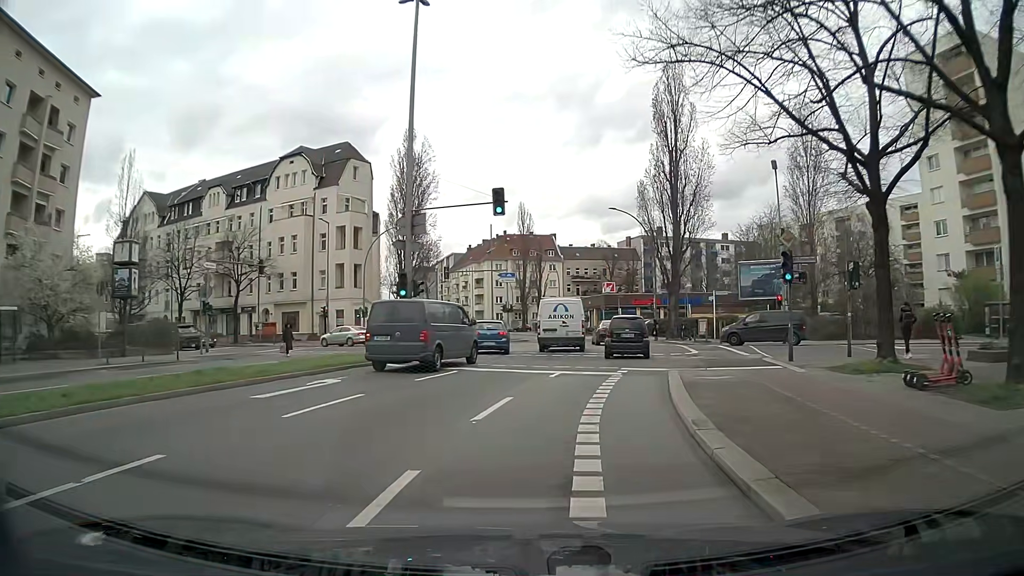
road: secondary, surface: asphalt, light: Day
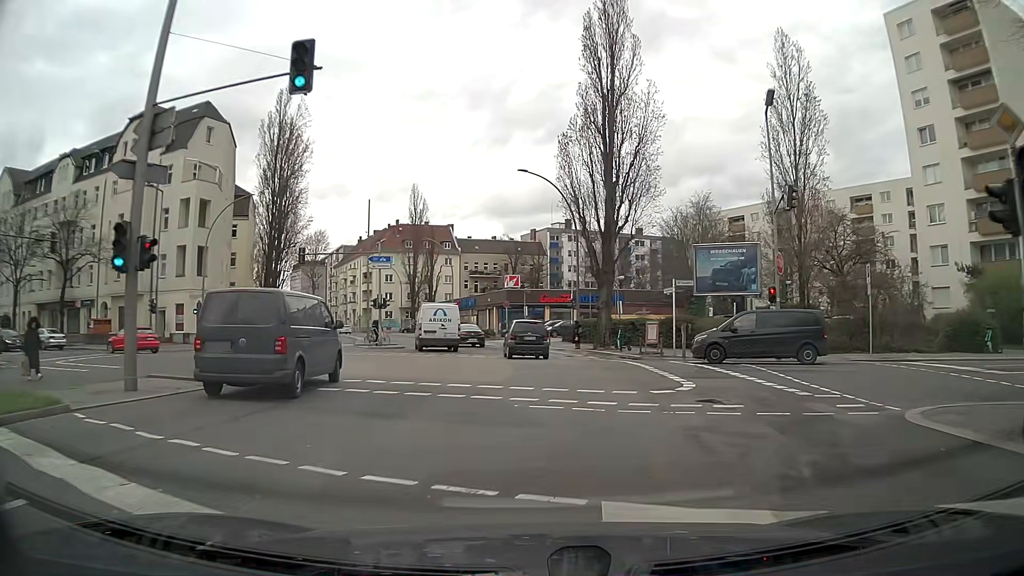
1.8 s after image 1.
(+1.0, +13.7) m; +8°
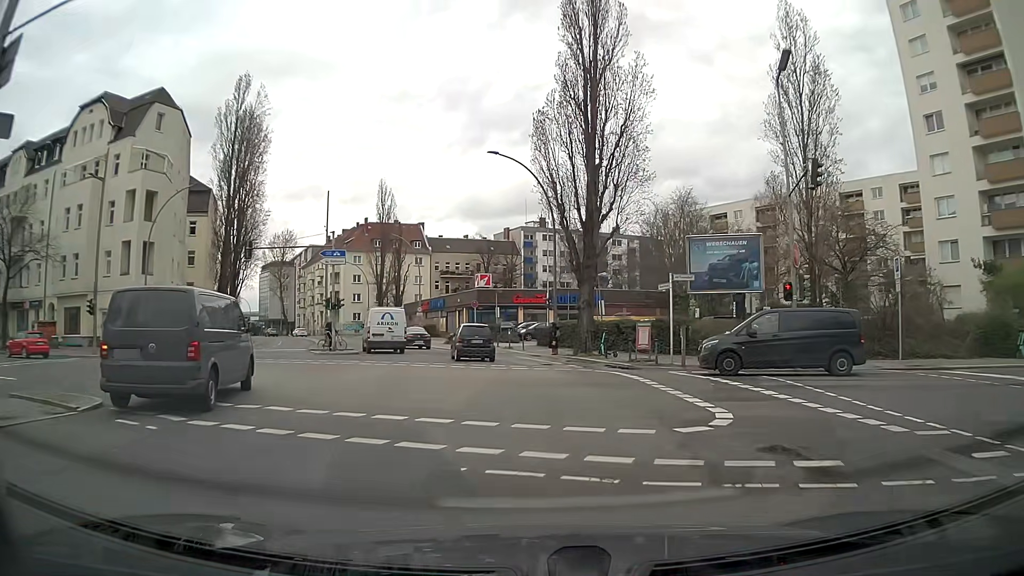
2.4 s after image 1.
(+0.1, +4.6) m; +4°
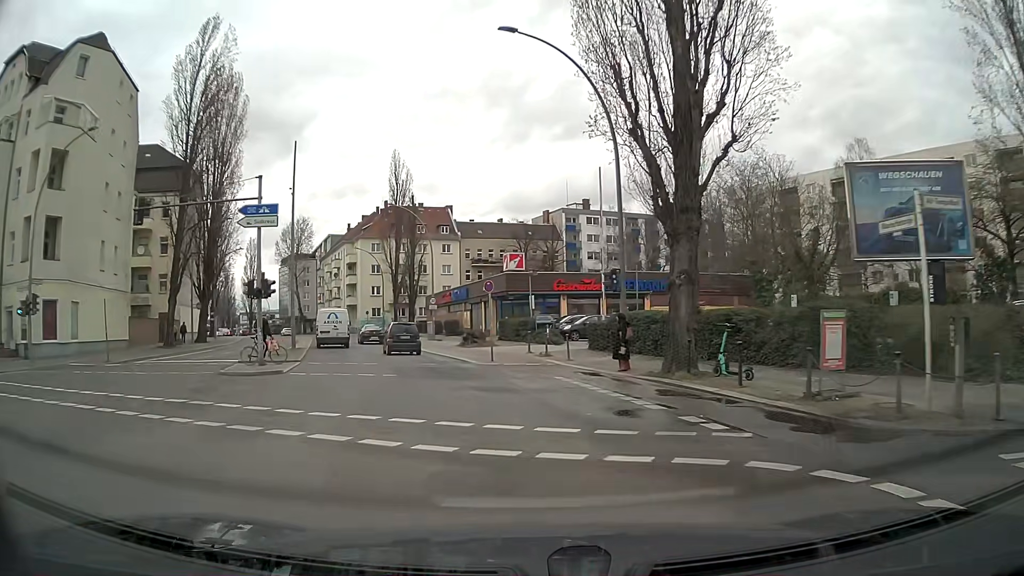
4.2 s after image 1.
(-0.2, +15.0) m; -4°
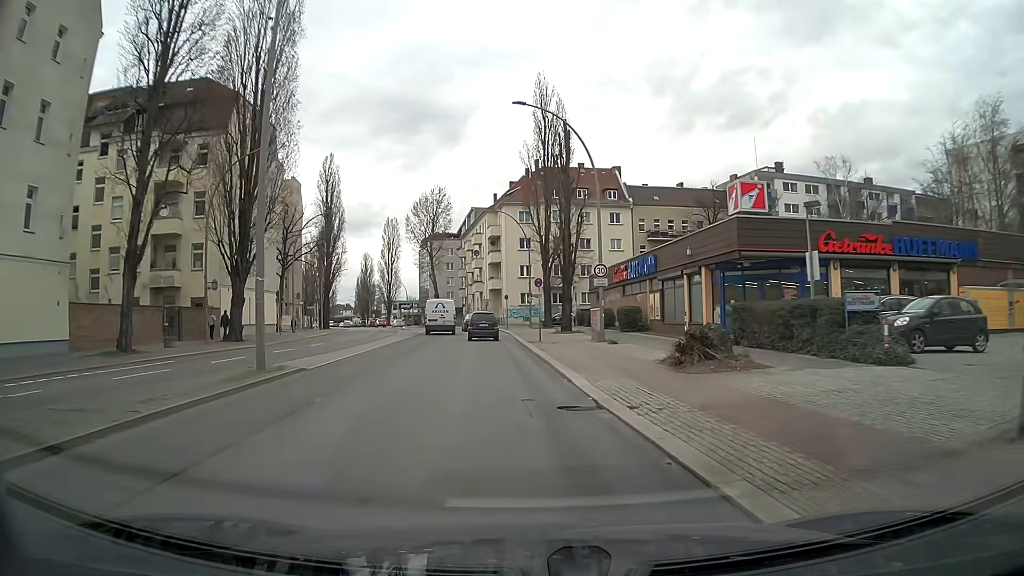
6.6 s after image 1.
(-2.9, +22.5) m; -14°
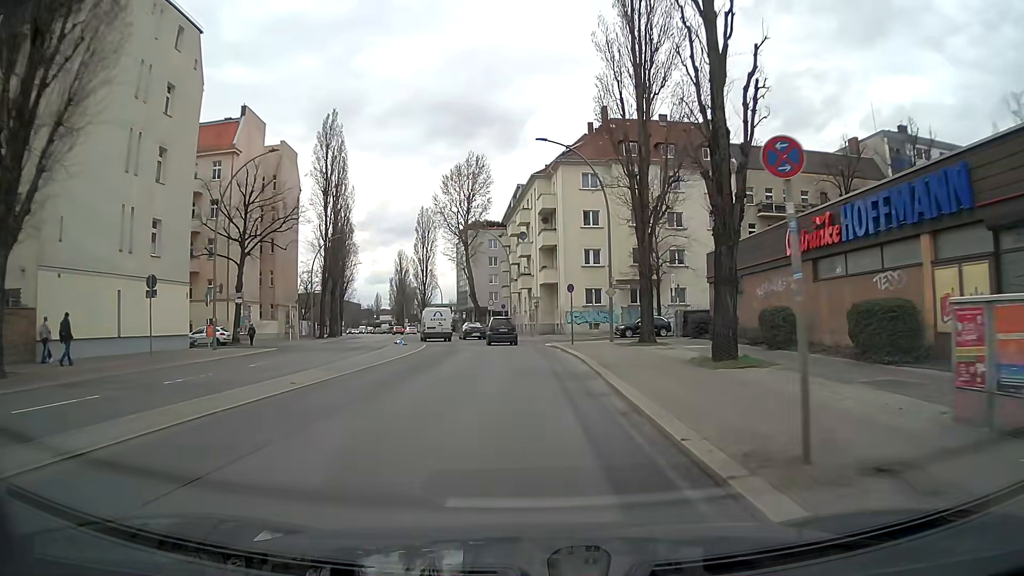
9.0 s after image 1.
(-1.1, +24.5) m; -4°
(0, +10) (0, +20) (-1, +30) (-2, +40) (-3, +50) (-5, +60) (-7, +69) (-9, +79) (-11, +89) (-14, +99) m
